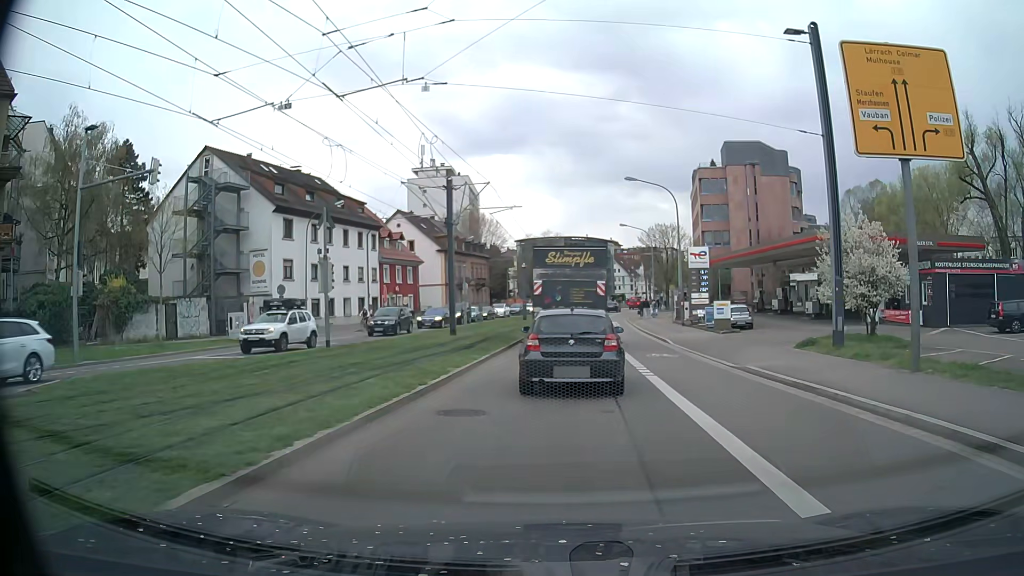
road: secondary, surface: asphalt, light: Day
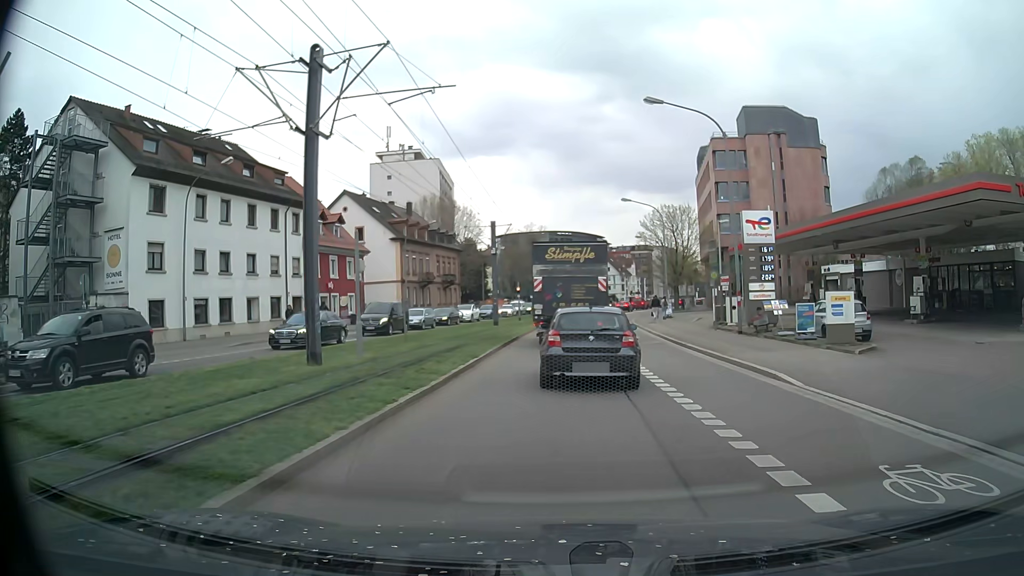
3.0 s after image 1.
(0.0, +16.8) m; +1°
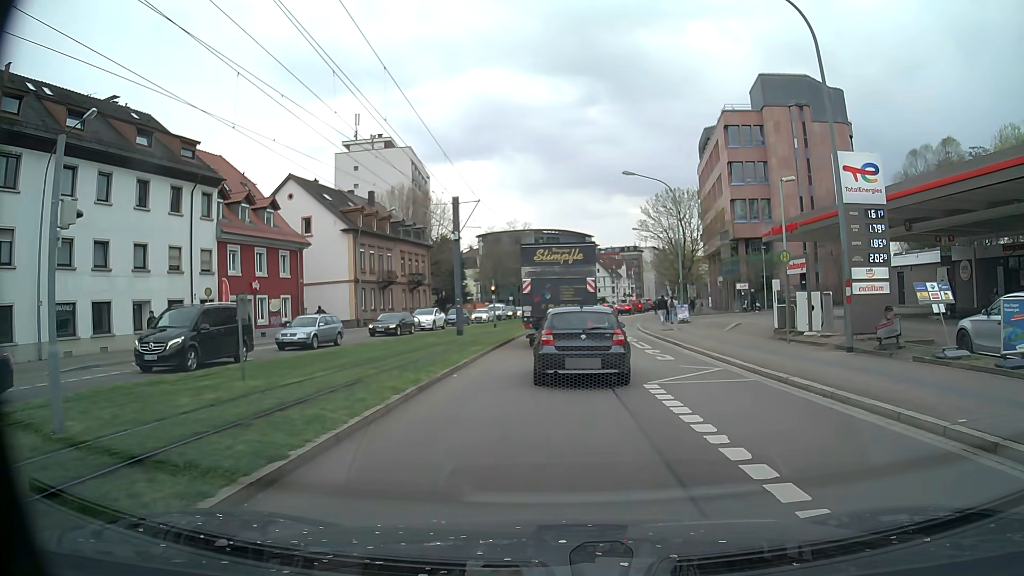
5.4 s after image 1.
(+0.1, +11.7) m; +1°
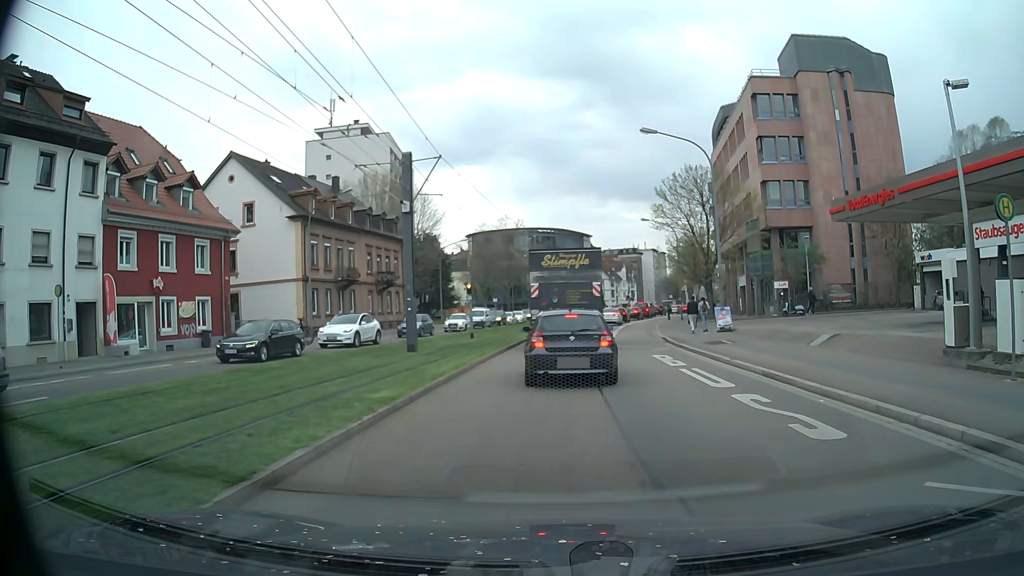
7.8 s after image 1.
(+0.1, +11.2) m; +1°
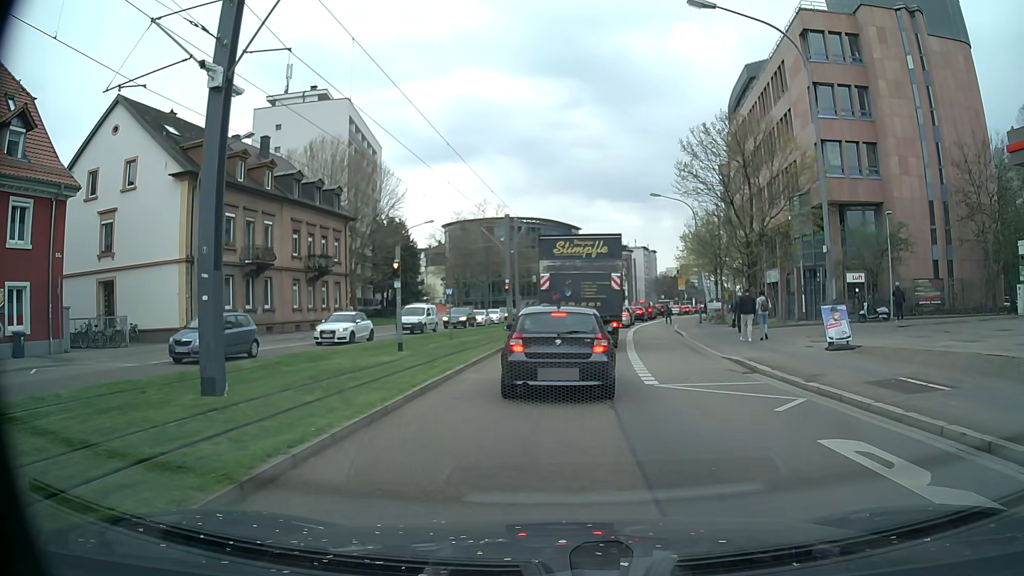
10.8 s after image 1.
(-0.1, +14.0) m; 0°
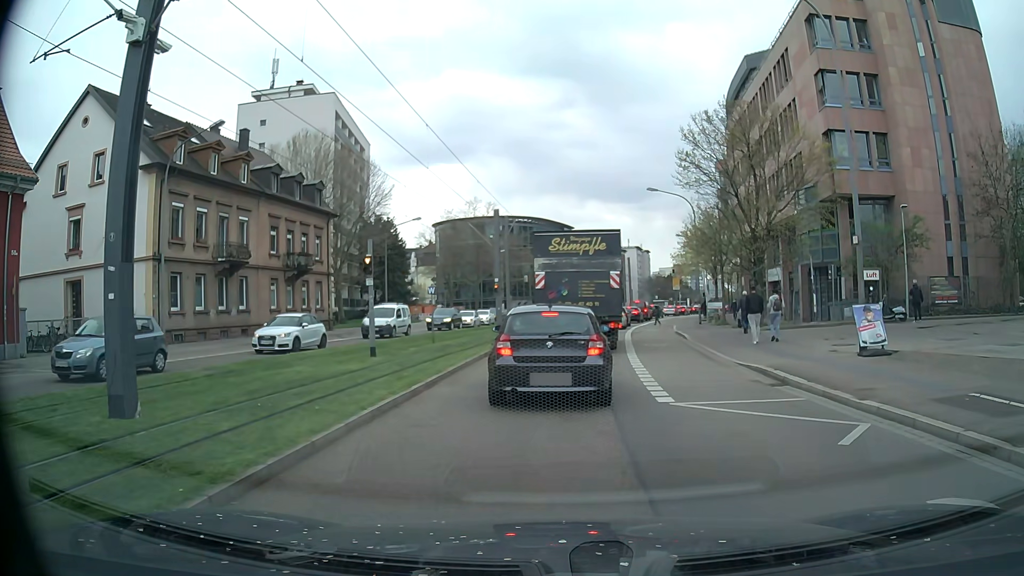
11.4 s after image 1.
(0.0, +2.4) m; +1°
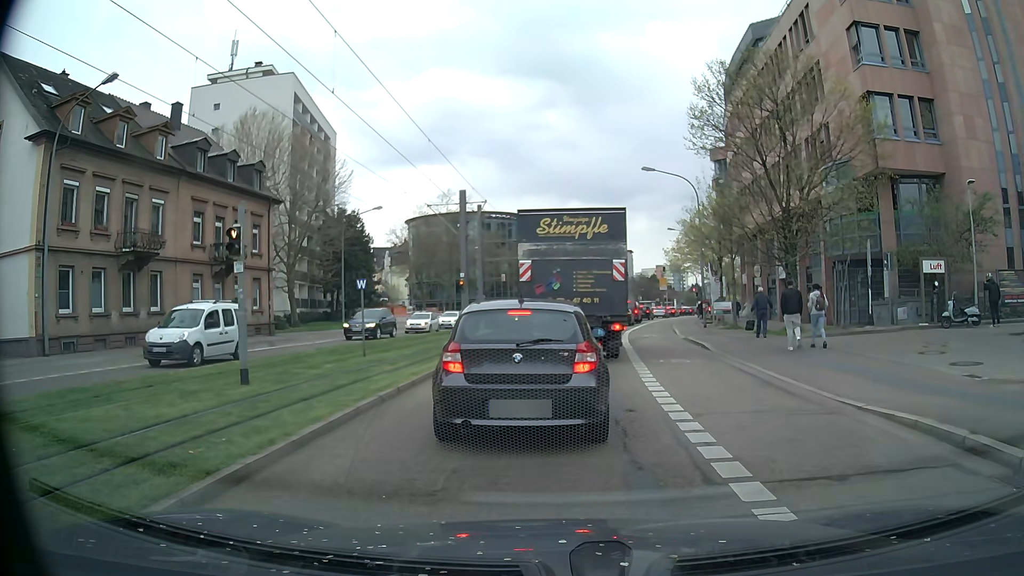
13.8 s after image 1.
(+0.1, +7.2) m; +2°
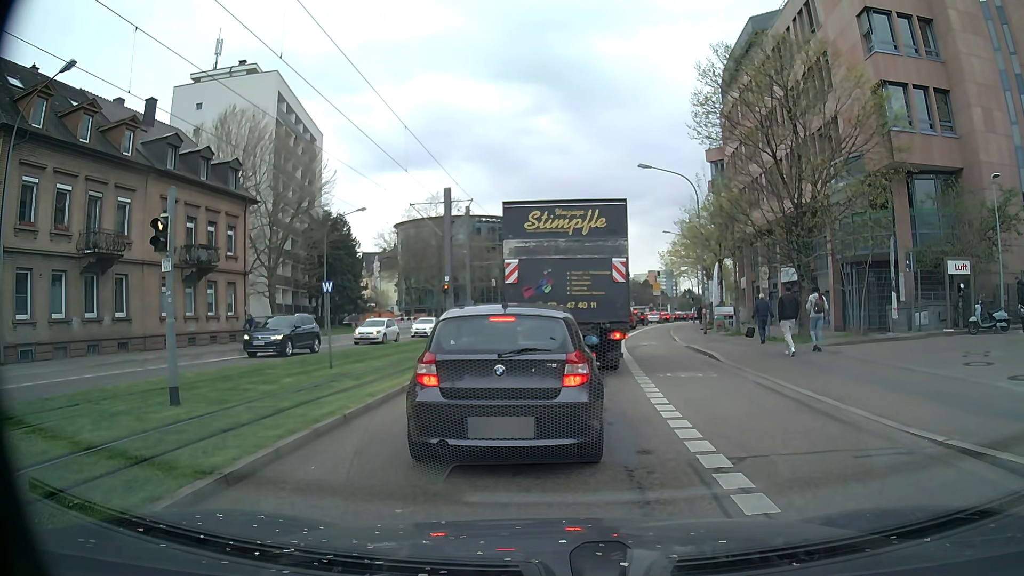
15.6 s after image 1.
(0.0, +2.2) m; 0°
